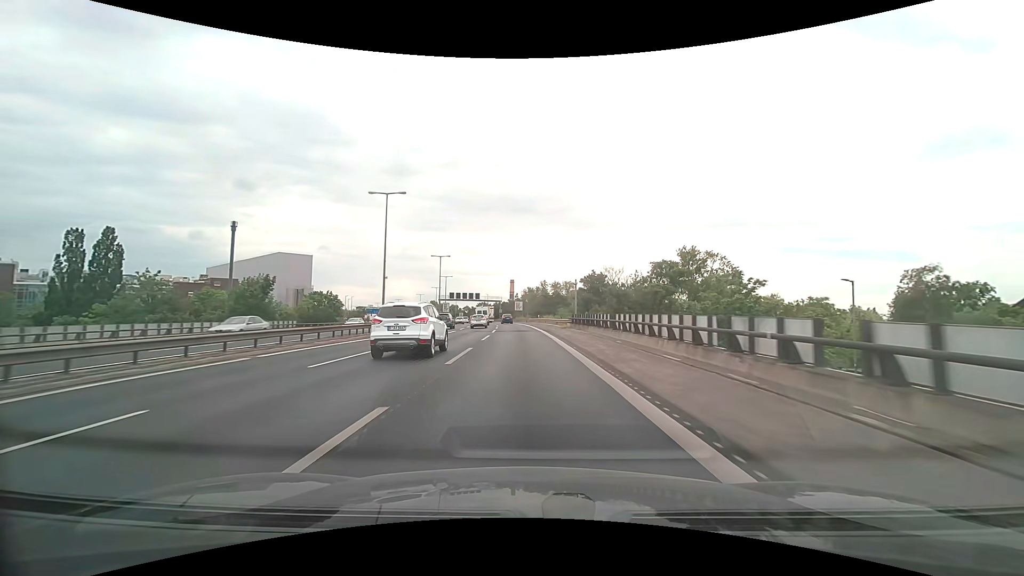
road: motorway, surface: asphalt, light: Day
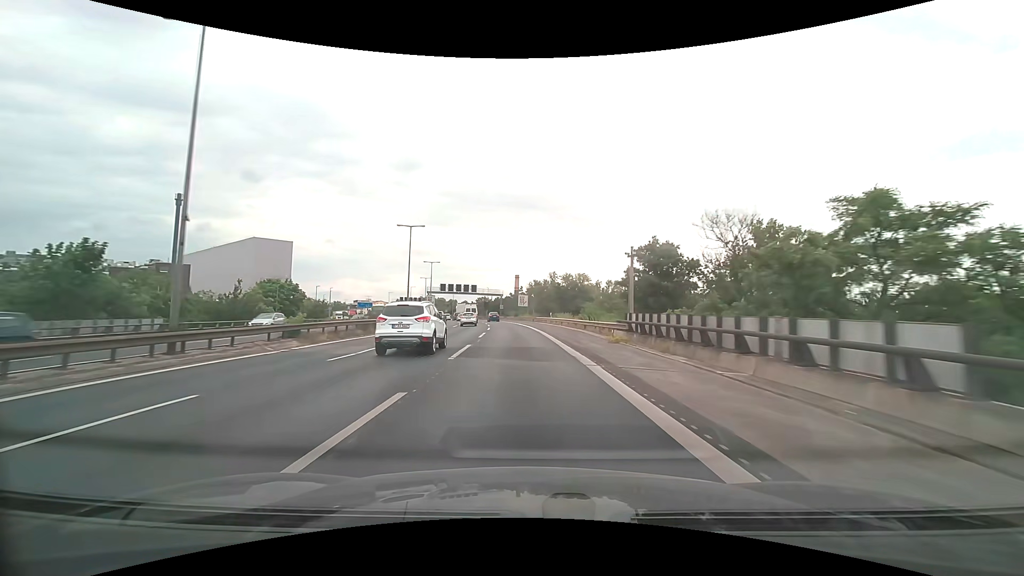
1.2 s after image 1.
(-0.1, +23.0) m; -1°
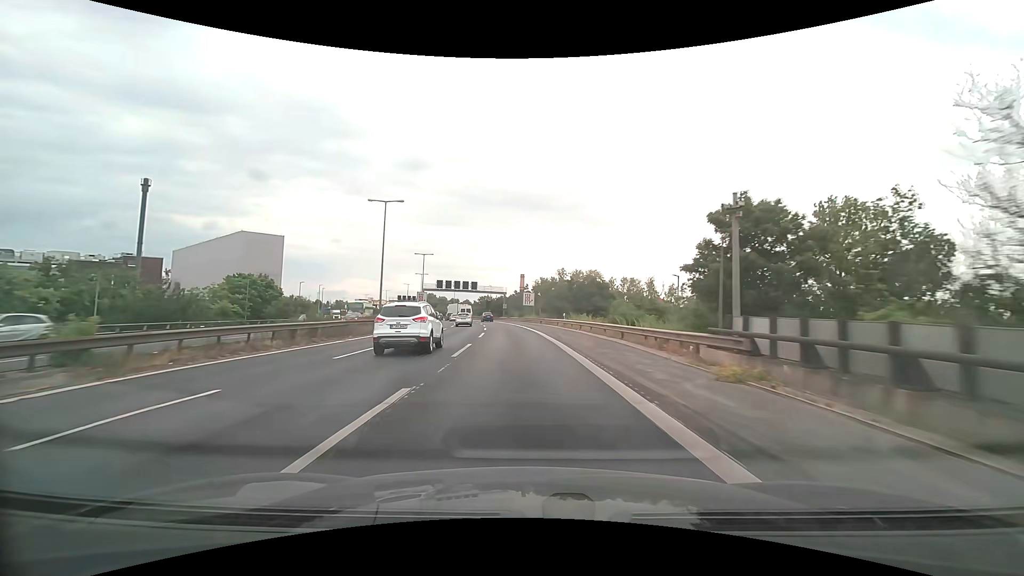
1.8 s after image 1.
(0.0, +11.6) m; 0°
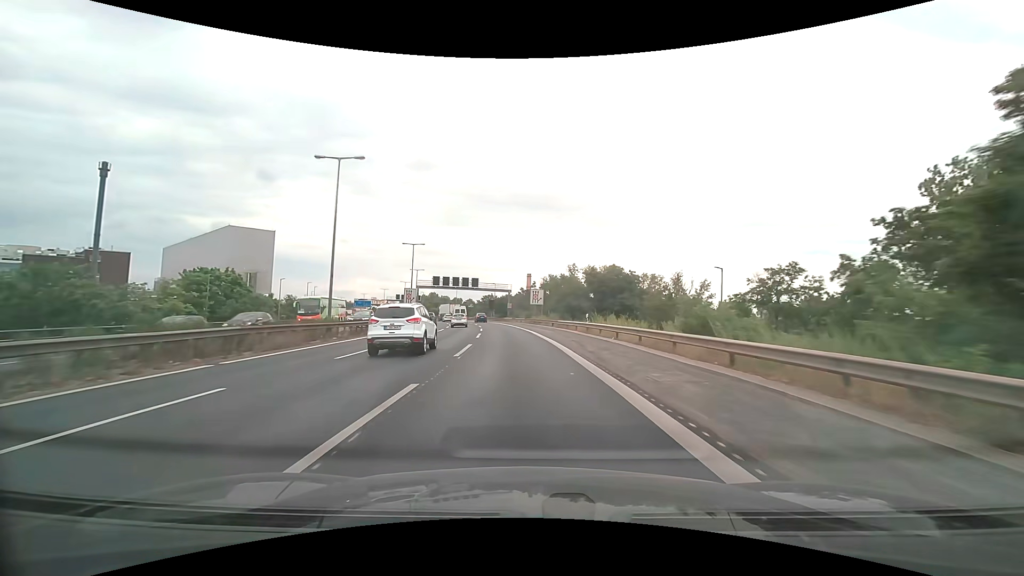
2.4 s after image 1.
(-0.1, +11.7) m; -1°
